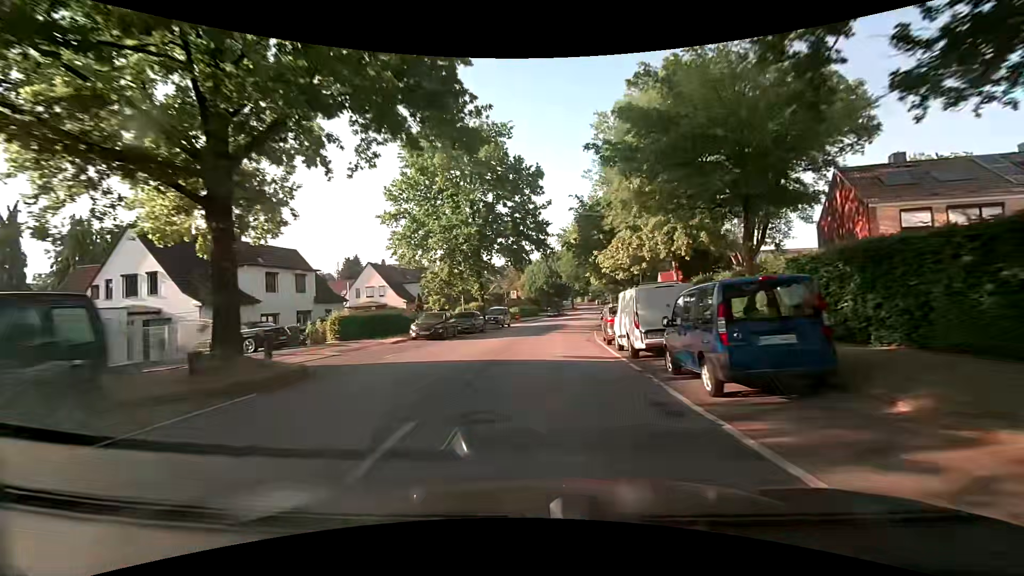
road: tertiary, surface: asphalt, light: Day
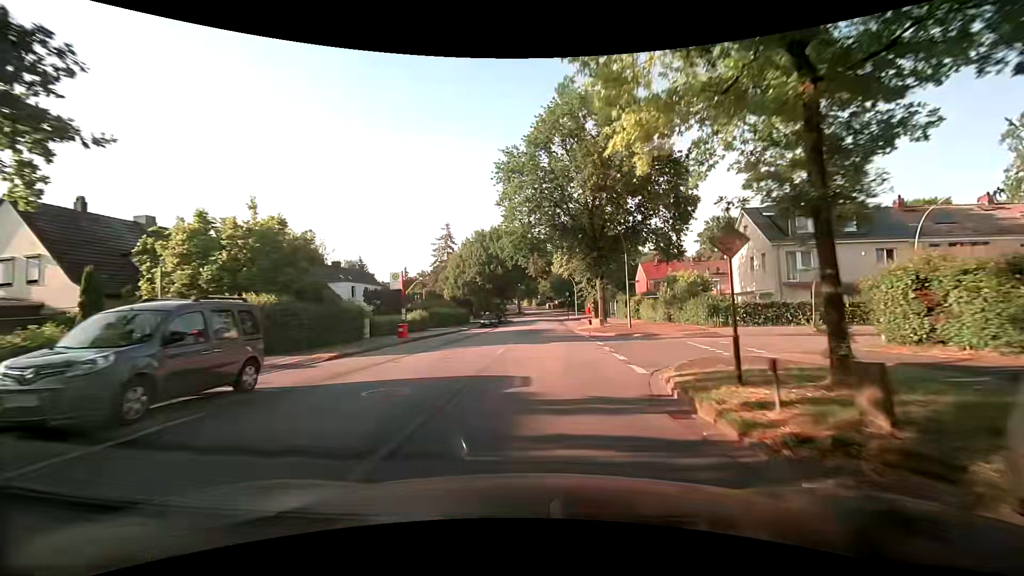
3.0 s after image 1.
(+2.2, +36.2) m; +6°
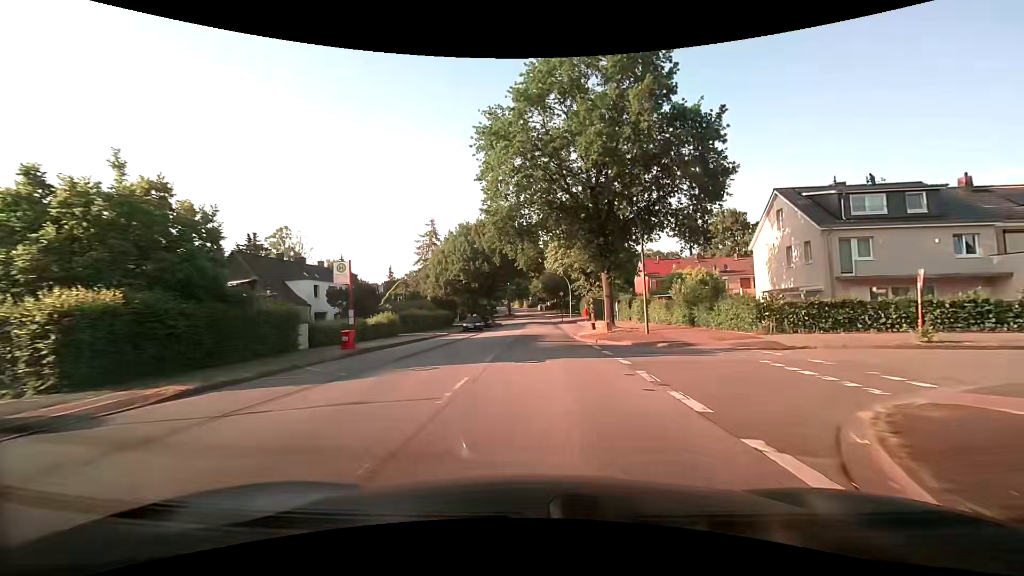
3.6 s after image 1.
(+0.2, +7.2) m; +1°
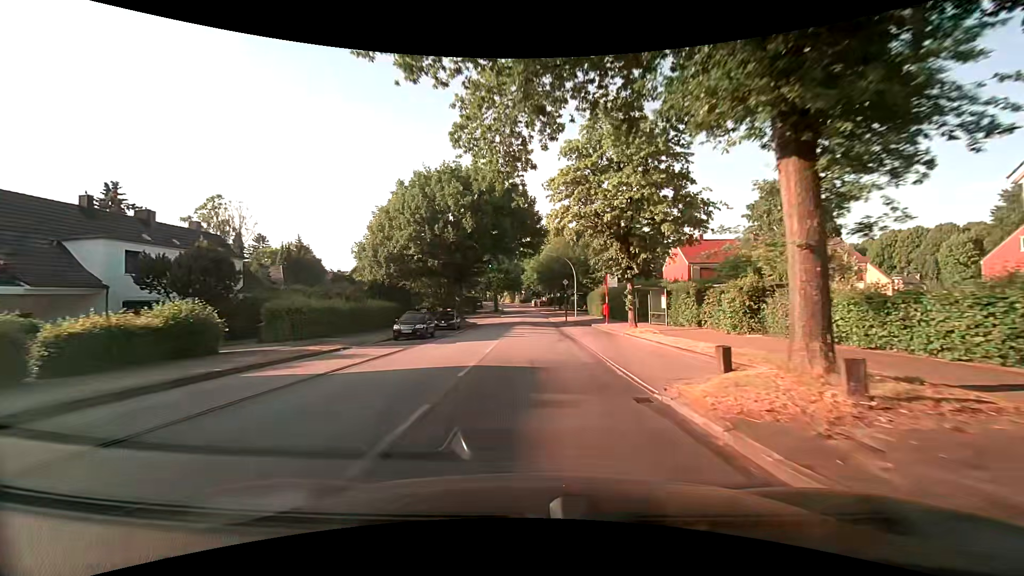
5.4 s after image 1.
(+0.4, +21.5) m; +2°
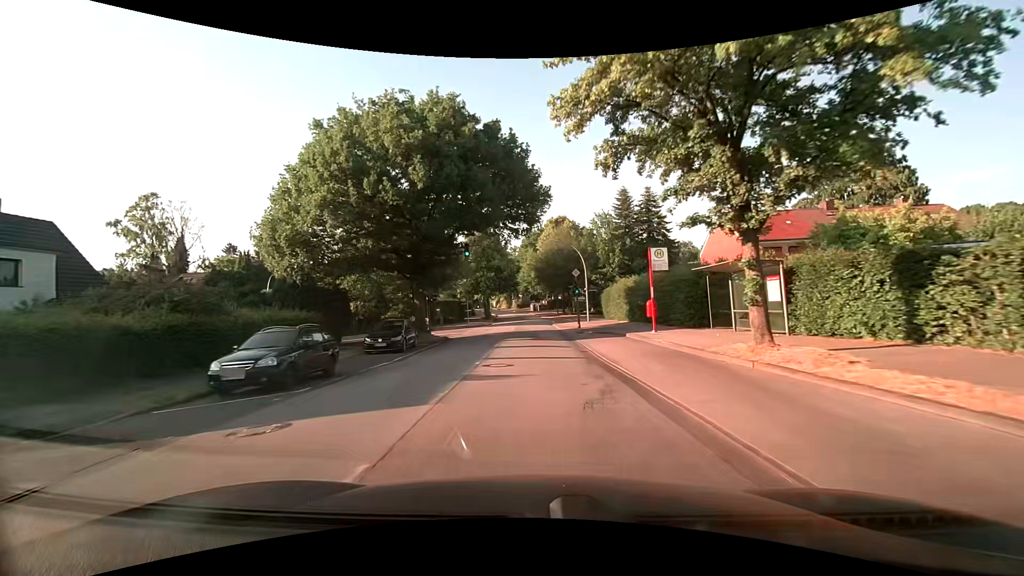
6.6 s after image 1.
(-0.1, +14.7) m; 0°
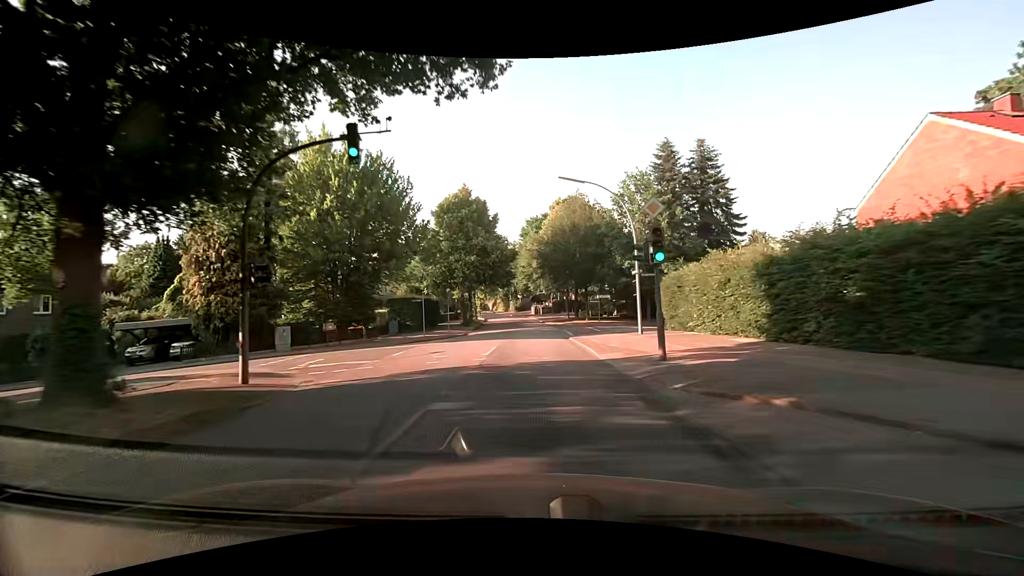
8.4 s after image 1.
(-0.3, +21.9) m; -1°
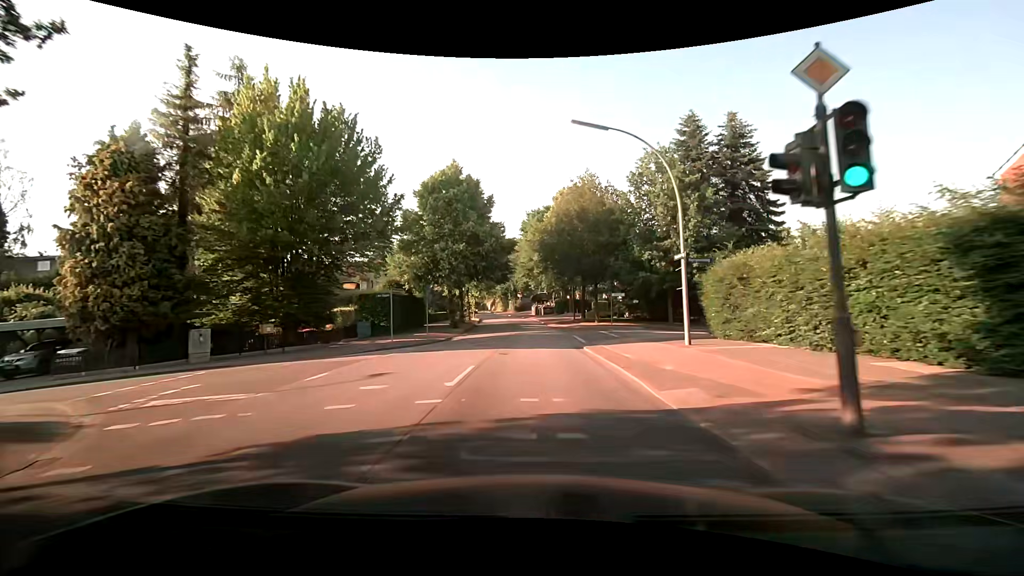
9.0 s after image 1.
(0.0, +7.2) m; -1°
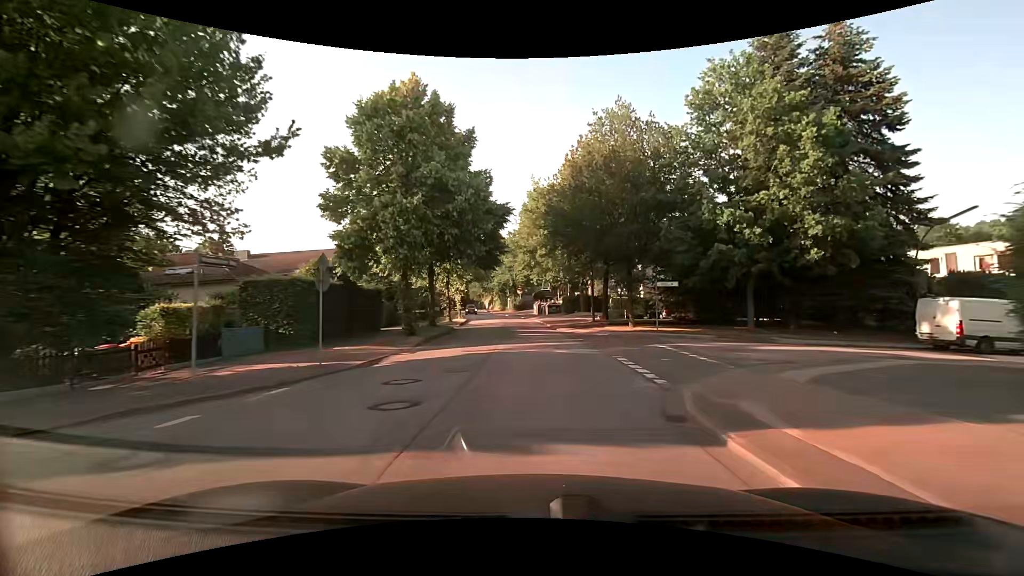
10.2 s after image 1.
(+0.2, +14.2) m; +1°
(0, +10) (0, +20) (0, +30) (-1, +40) (-2, +50) (-3, +60) (-5, +70) (-6, +80) (-8, +89) (-10, +99) m
